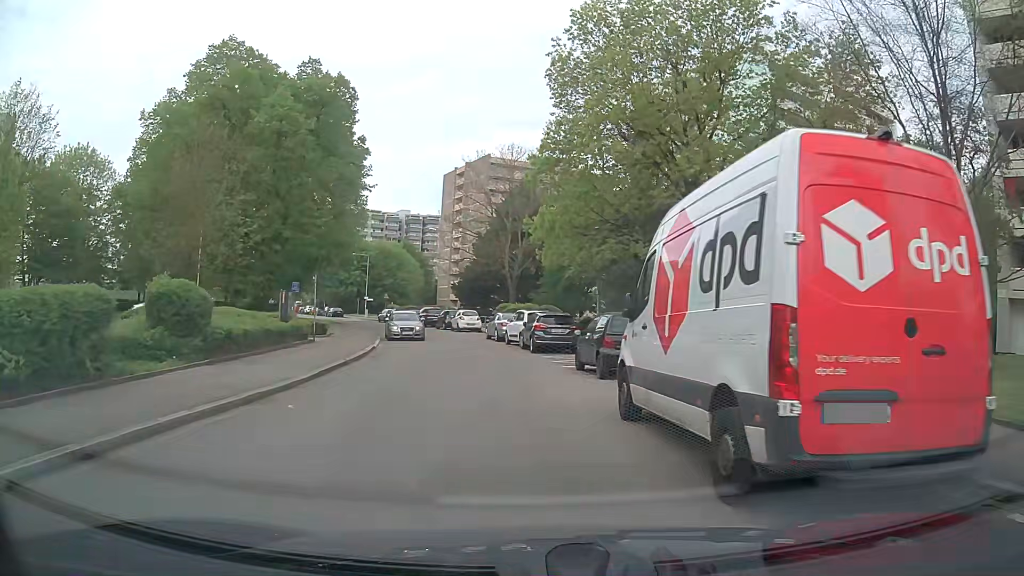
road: residential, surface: asphalt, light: Day
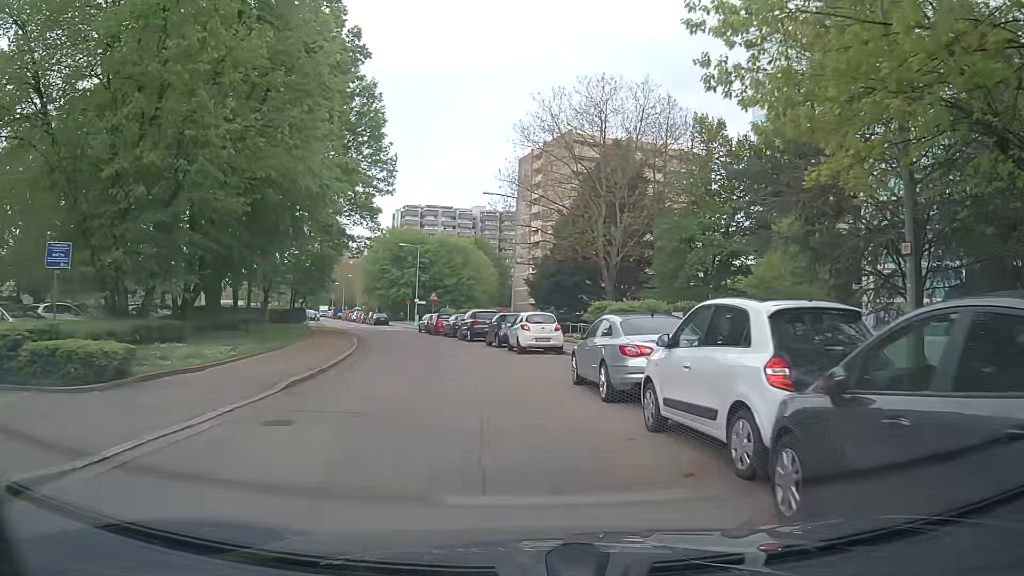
(-1.3, +22.0) m; -8°
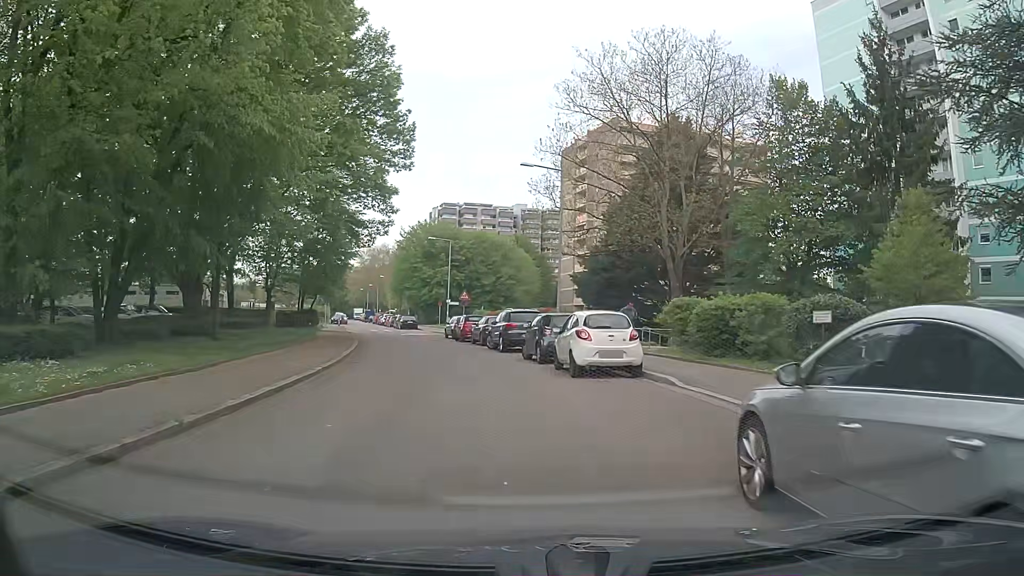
(-0.2, +8.8) m; -4°
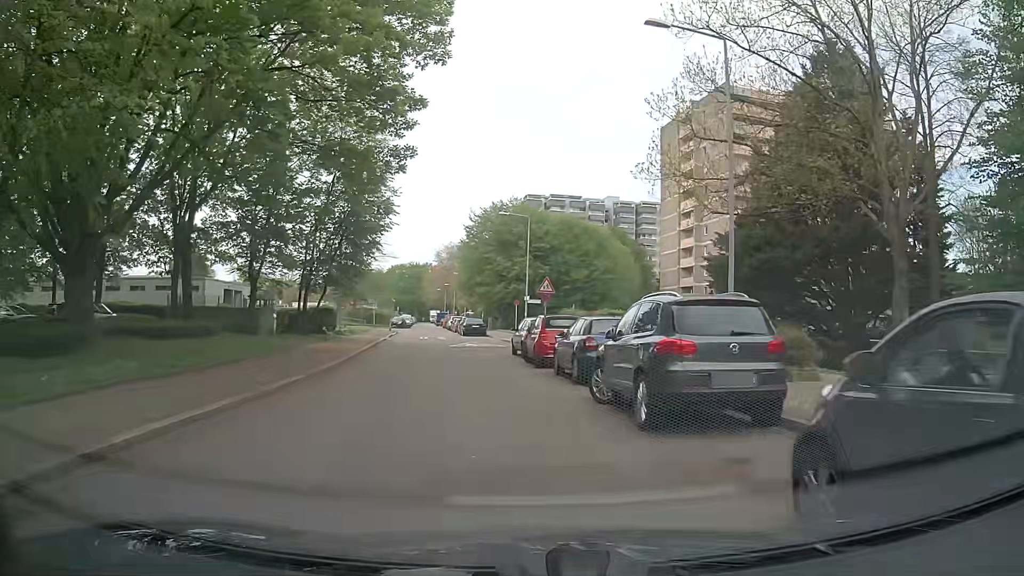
(-0.9, +17.7) m; -7°
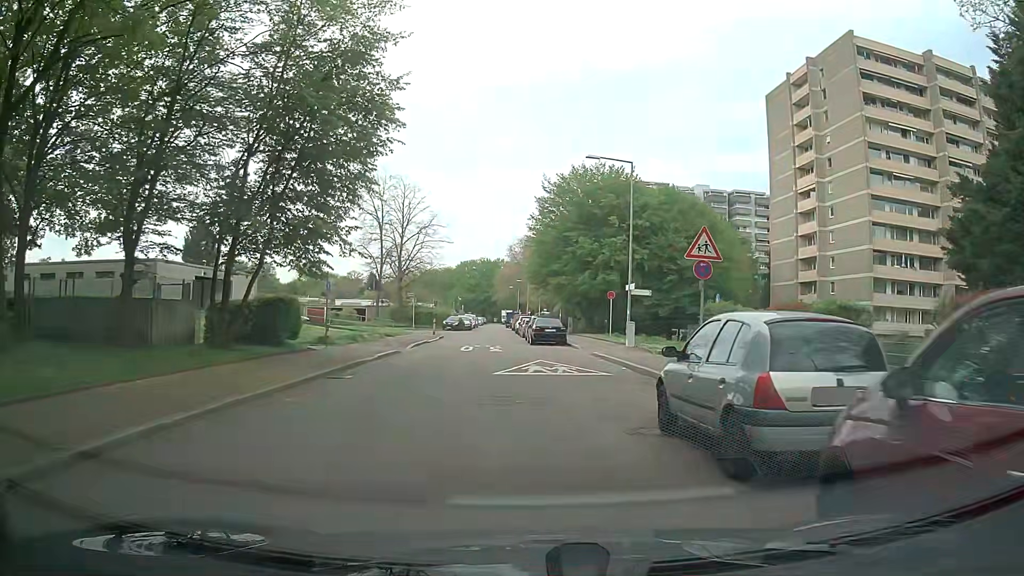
(-1.2, +17.9) m; -7°
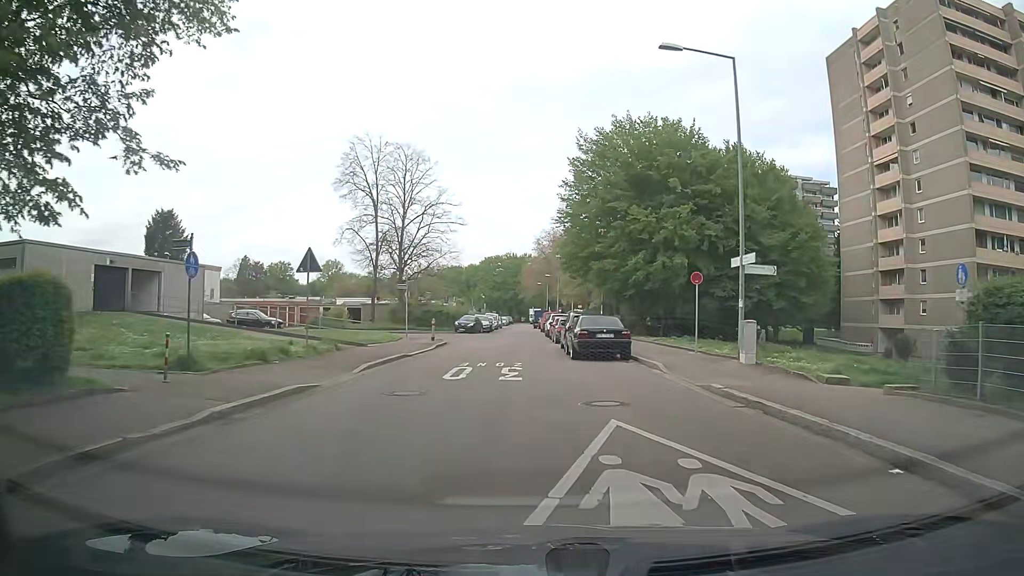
(-0.3, +13.7) m; -3°
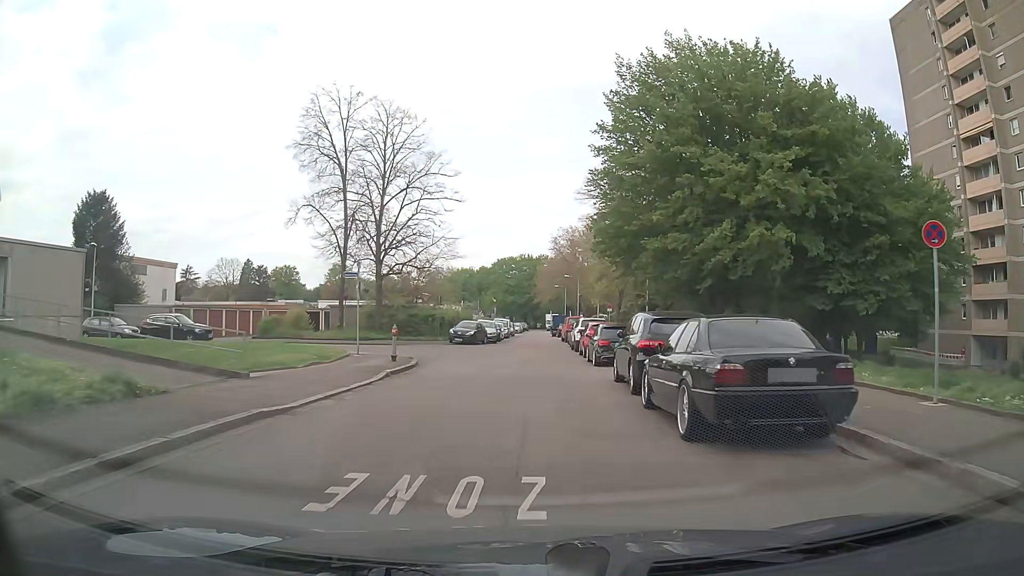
(+0.1, +14.0) m; +1°
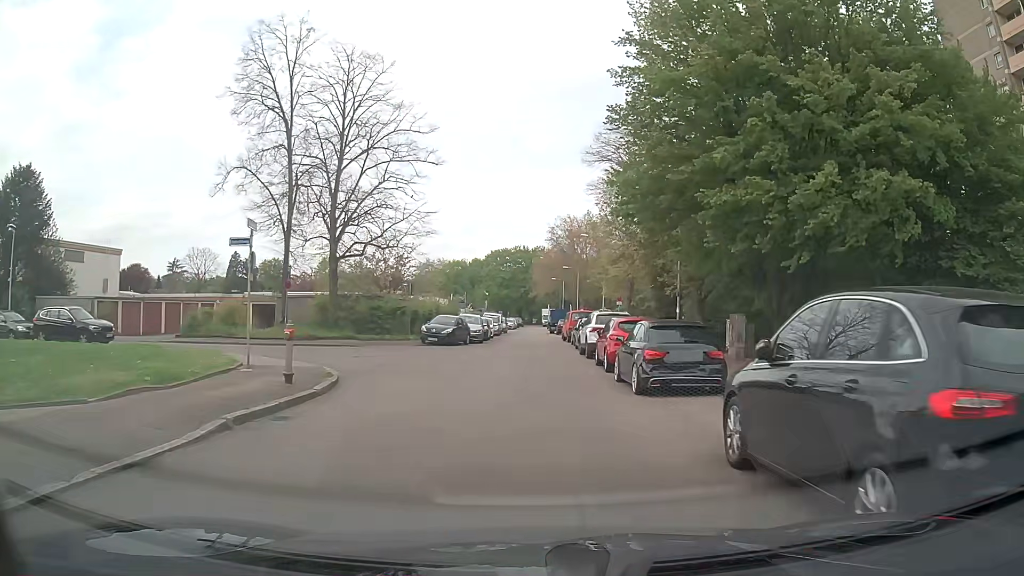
(-0.1, +9.4) m; -1°
(0, +10) (0, +20) (0, +30) (+1, +40) (+1, +50) (+1, +60) (+1, +70) (+1, +80) (+1, +90) (+2, +100) m
